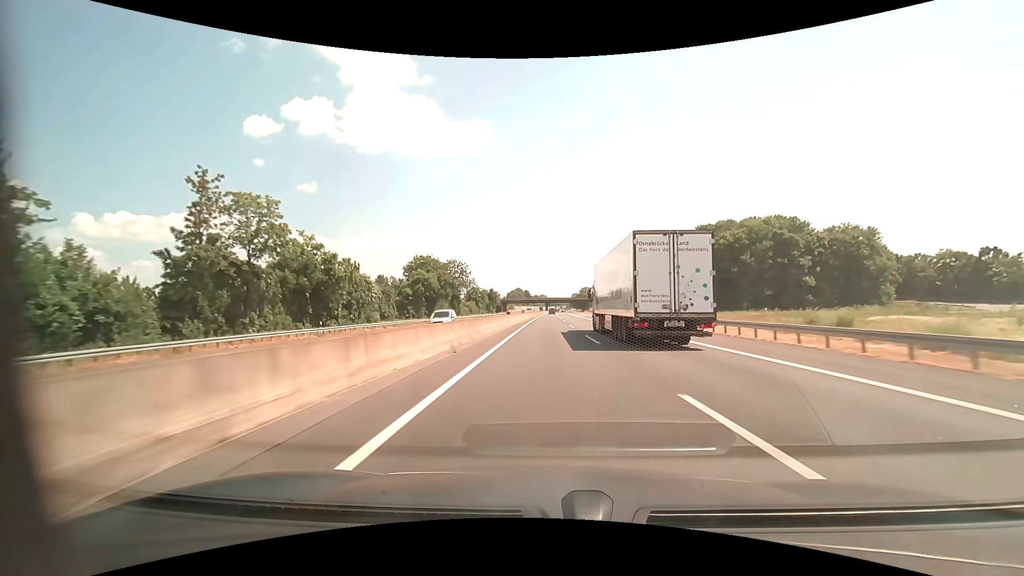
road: motorway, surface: asphalt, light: Day
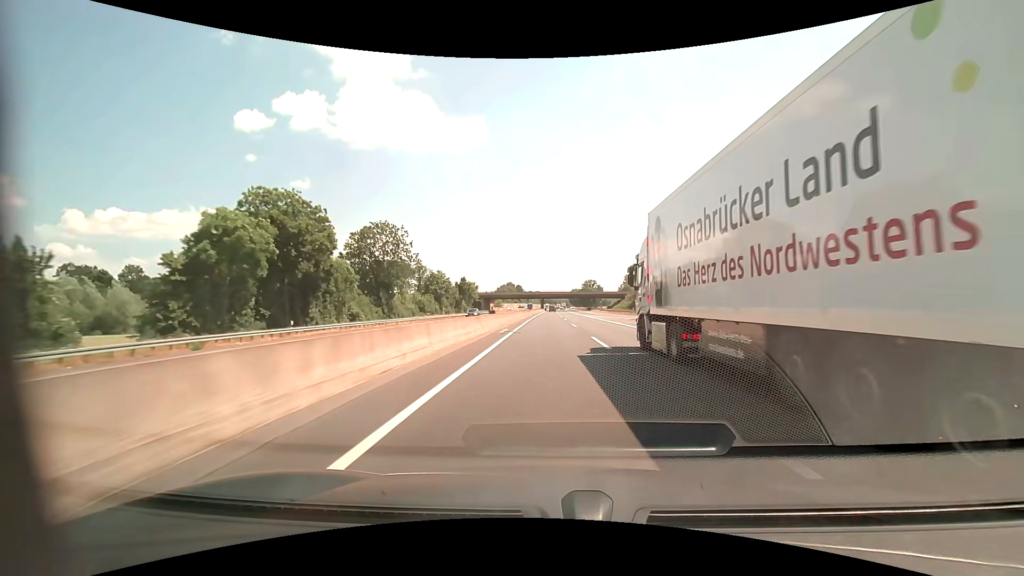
(0.0, +57.9) m; 0°
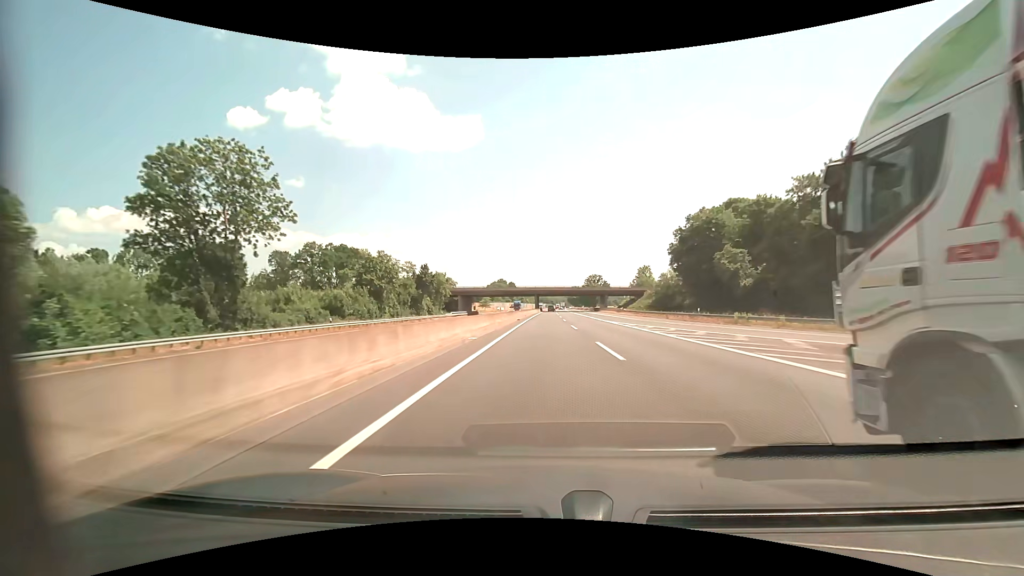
(+0.1, +39.9) m; 0°
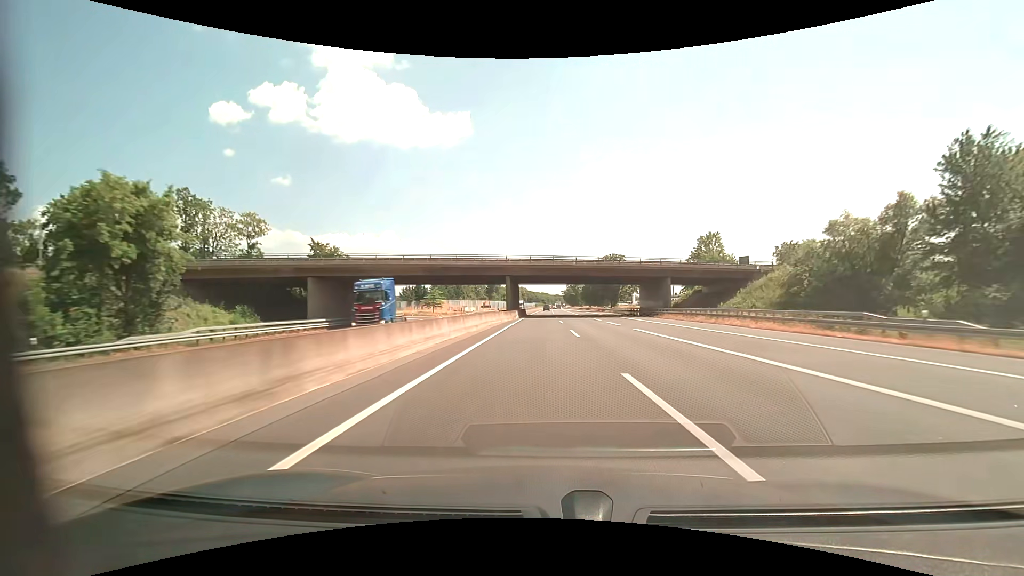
(+0.5, +81.2) m; +1°
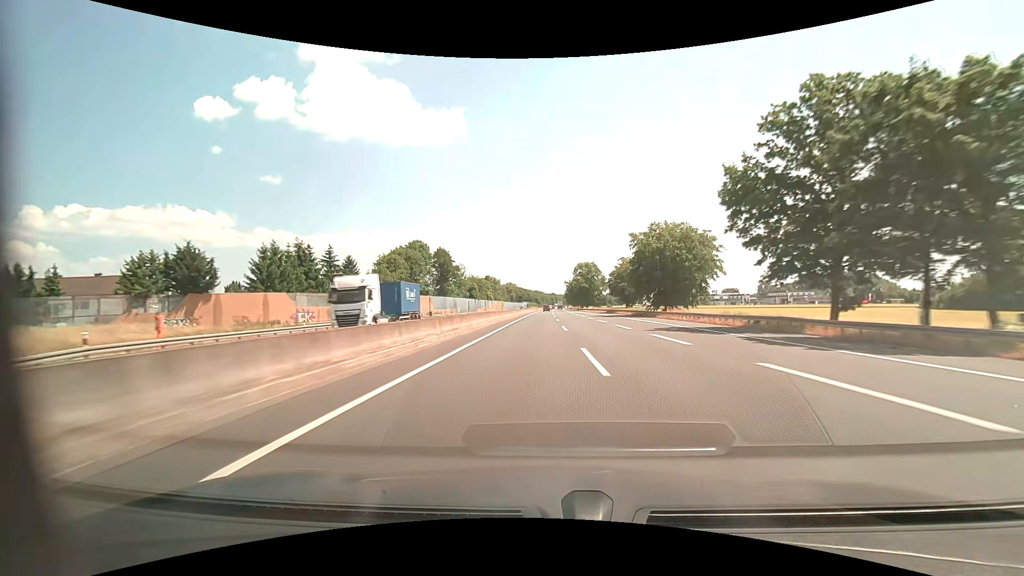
(+0.4, +102.2) m; +1°
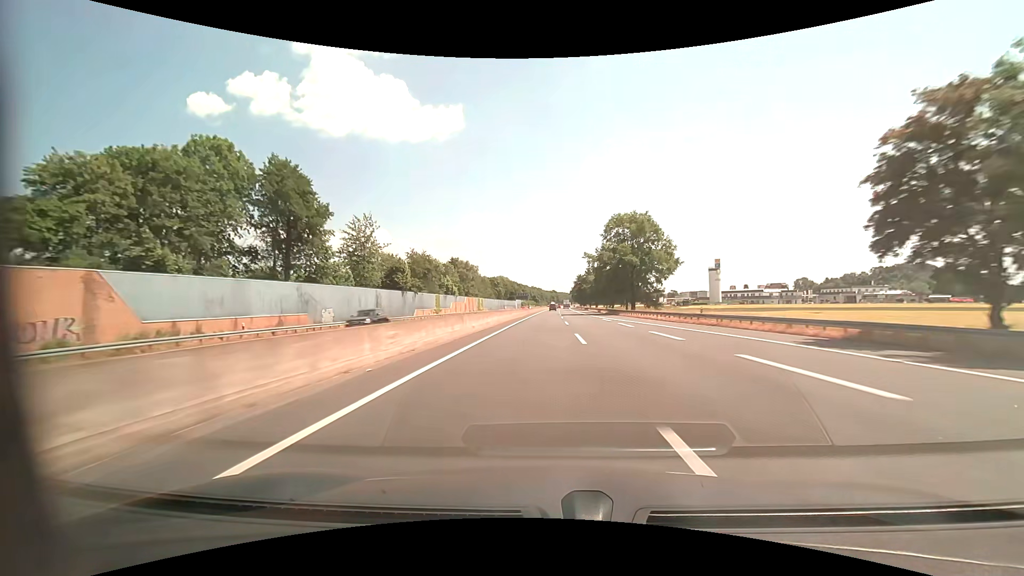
(+0.1, +82.3) m; 0°
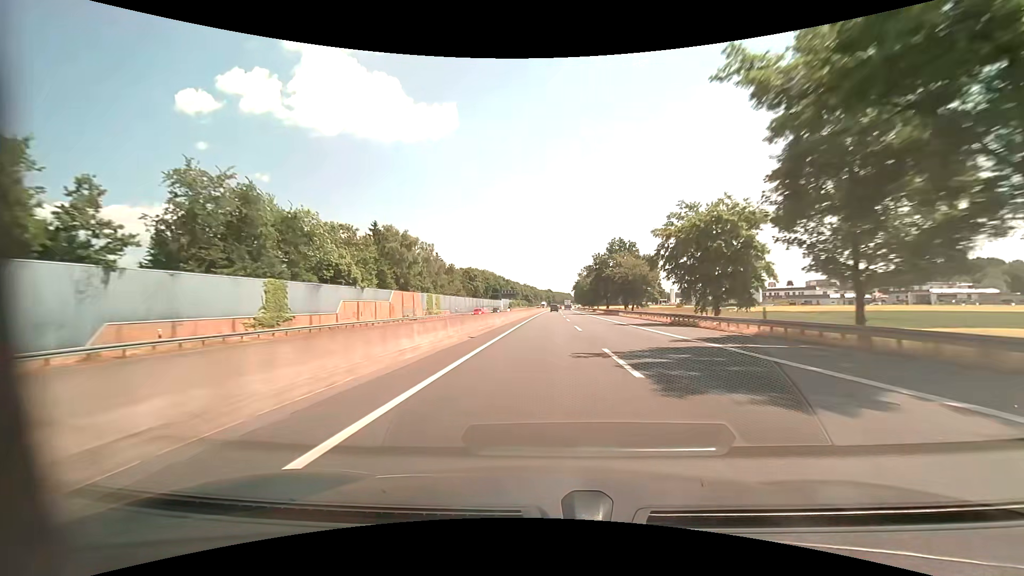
(+0.4, +61.9) m; +1°
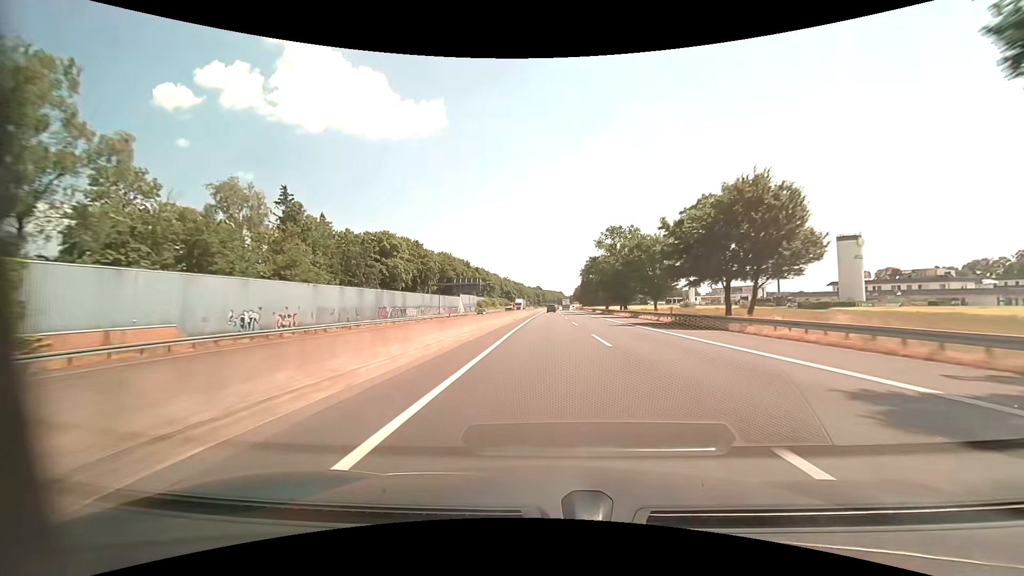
(+0.7, +82.9) m; +1°
(0, +10) (0, +20) (0, +30) (0, +40) (0, +50) (+1, +60) (+1, +70) (+1, +80) (+1, +90) (+1, +100) m
